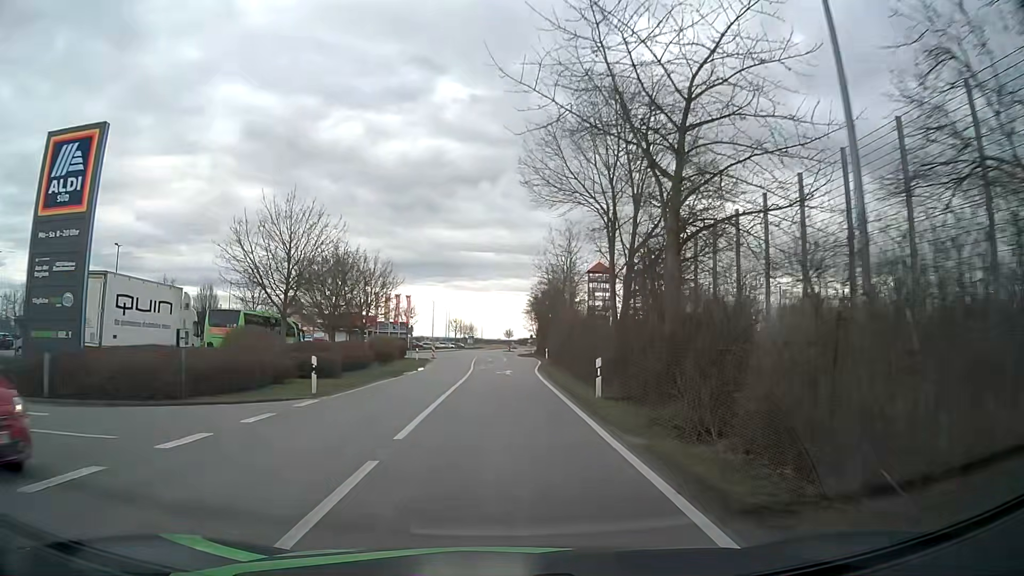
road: tertiary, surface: asphalt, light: Day
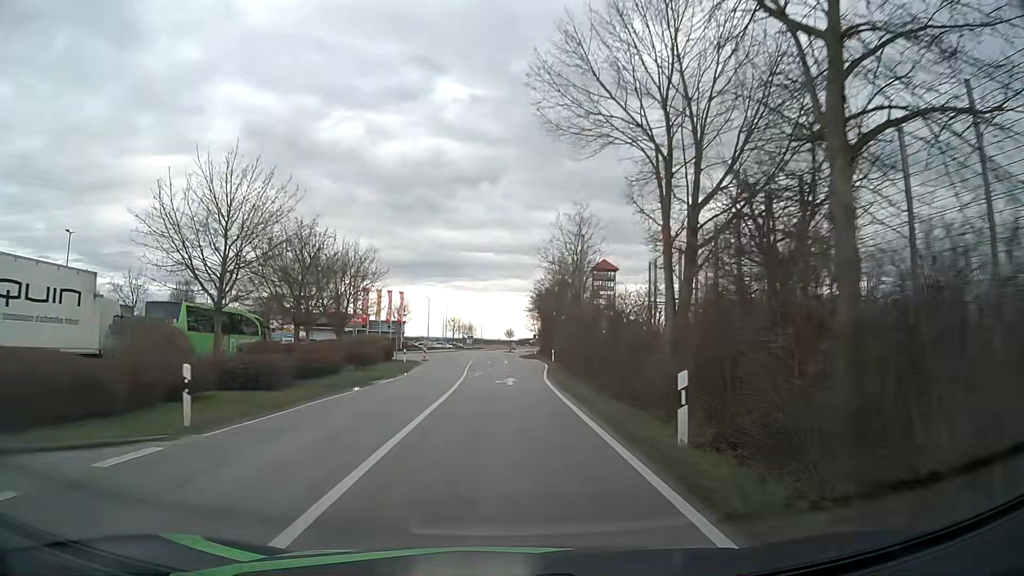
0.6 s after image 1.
(0.0, +7.6) m; 0°
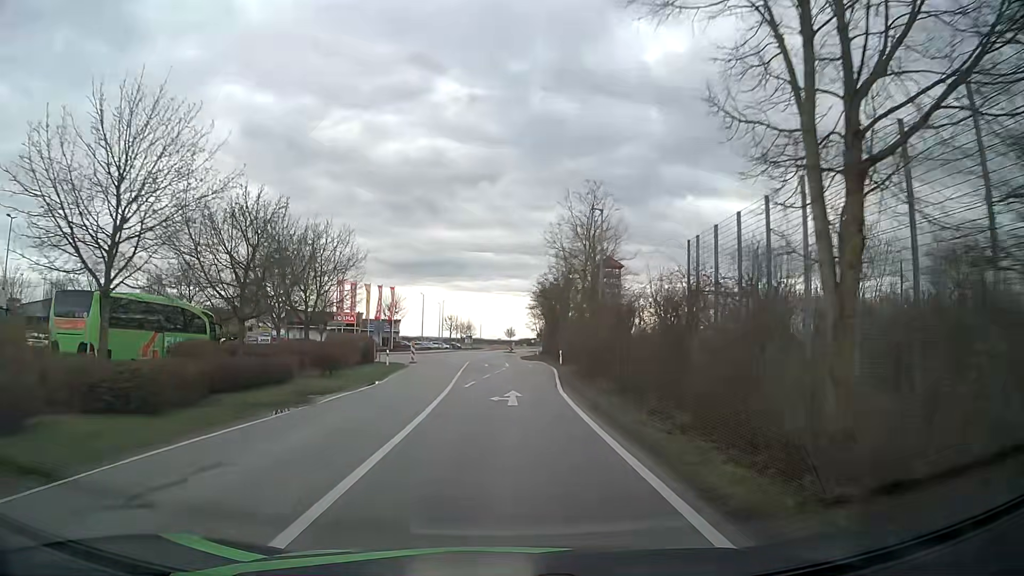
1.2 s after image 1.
(0.0, +7.6) m; 0°
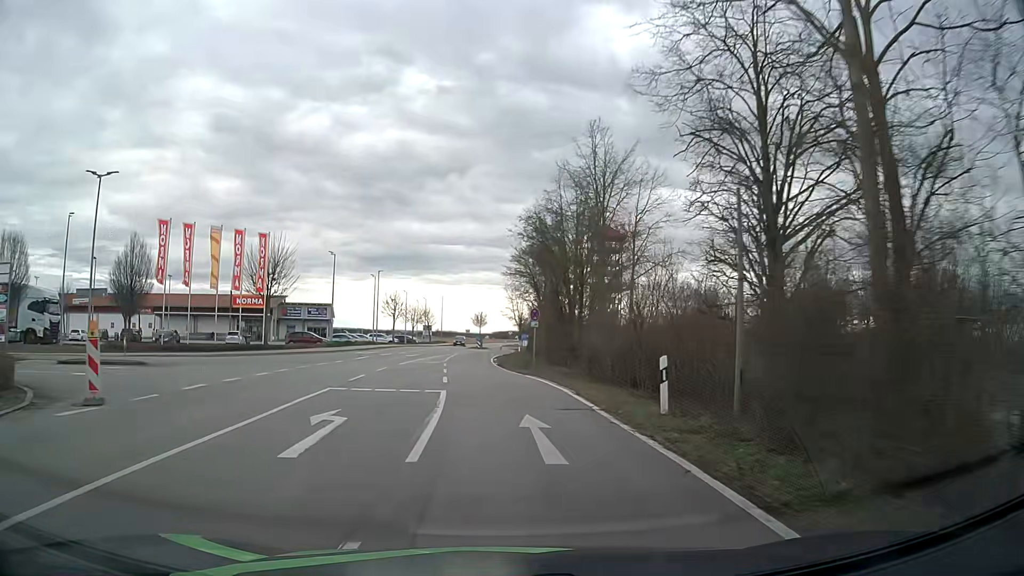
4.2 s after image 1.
(+0.8, +38.2) m; +2°
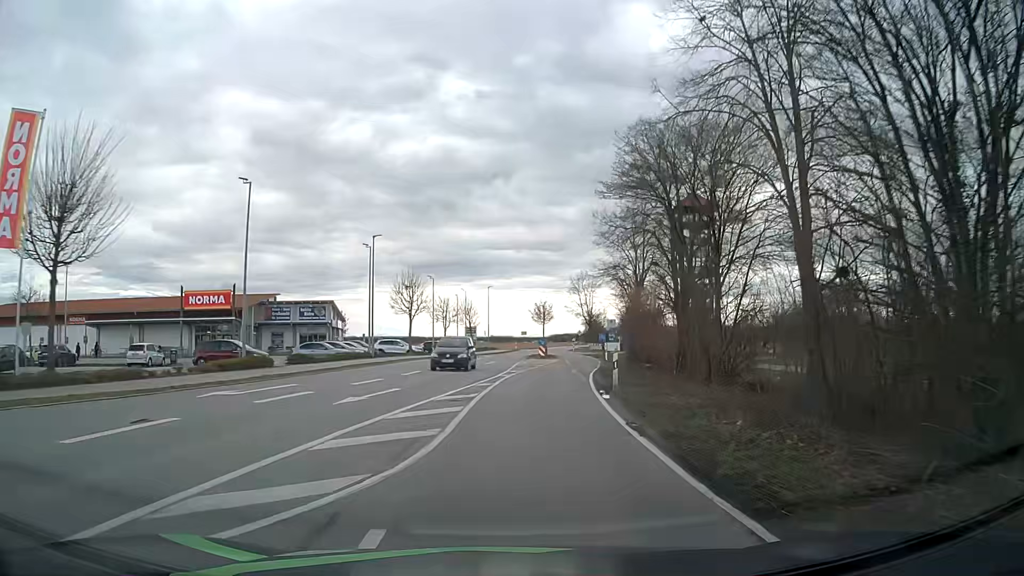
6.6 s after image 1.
(-1.6, +30.6) m; -4°
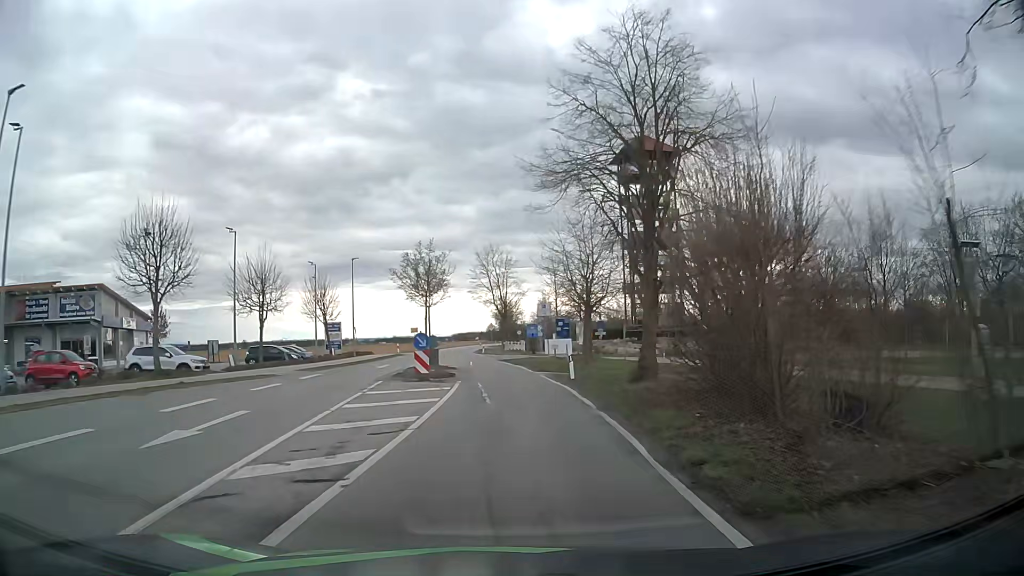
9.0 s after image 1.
(+2.3, +30.5) m; +8°
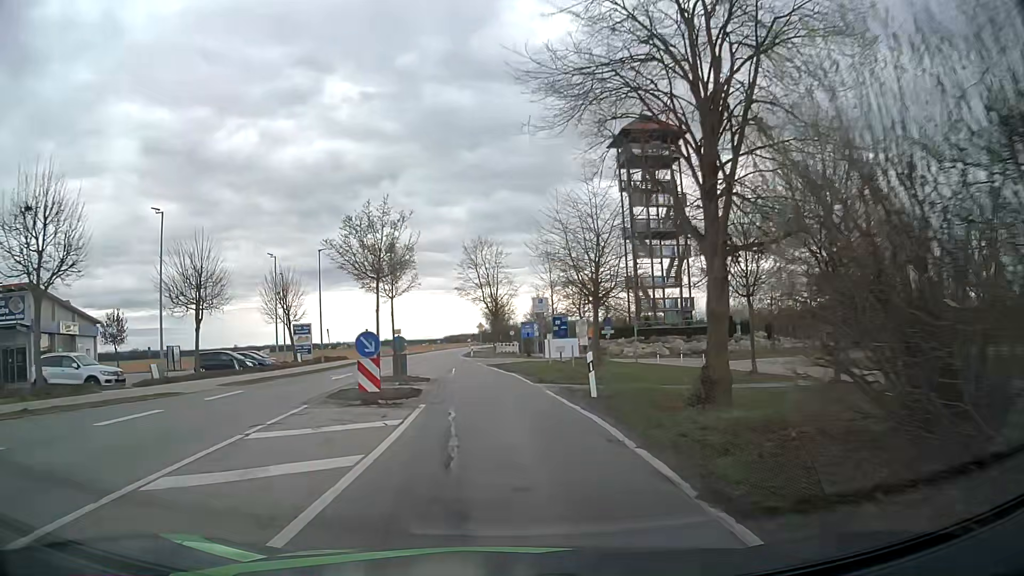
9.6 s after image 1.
(+0.1, +7.6) m; +1°
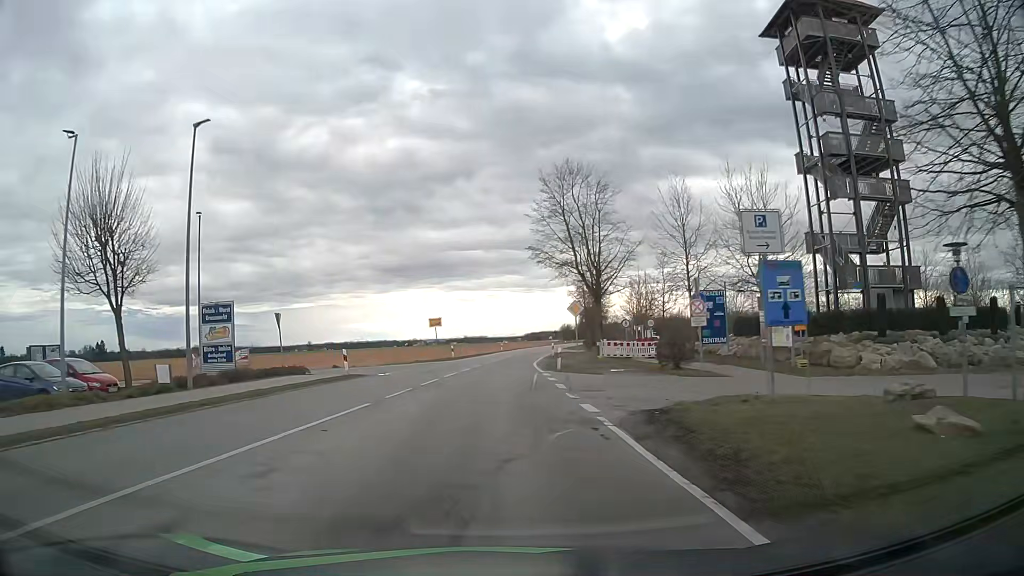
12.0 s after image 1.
(-1.6, +30.4) m; -7°
(0, +10) (0, +20) (0, +30) (0, +40) (+1, +50) (+2, +60) (+3, +70) (+4, +80) (+5, +90) (+6, +100) m
